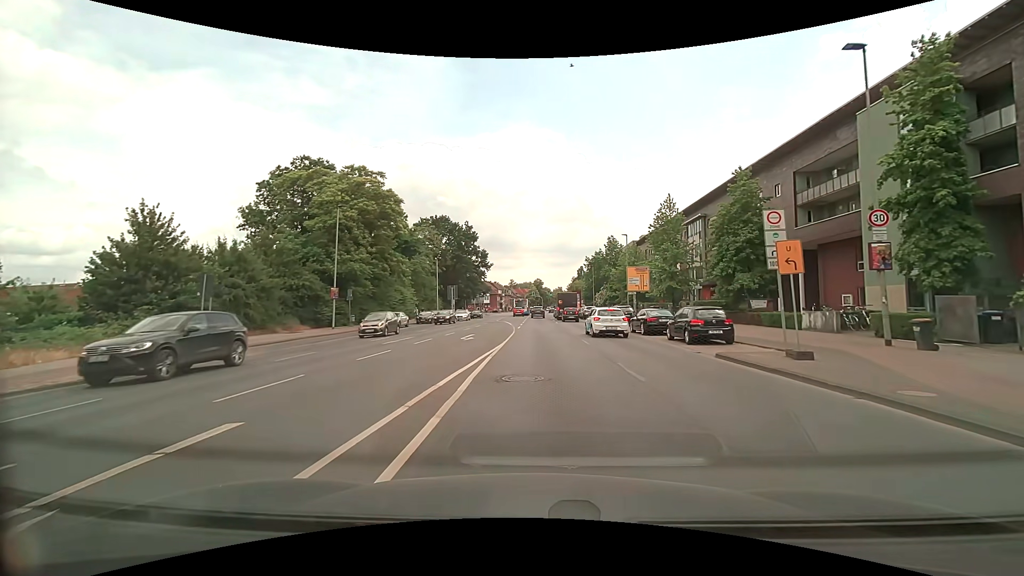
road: secondary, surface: asphalt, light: Day
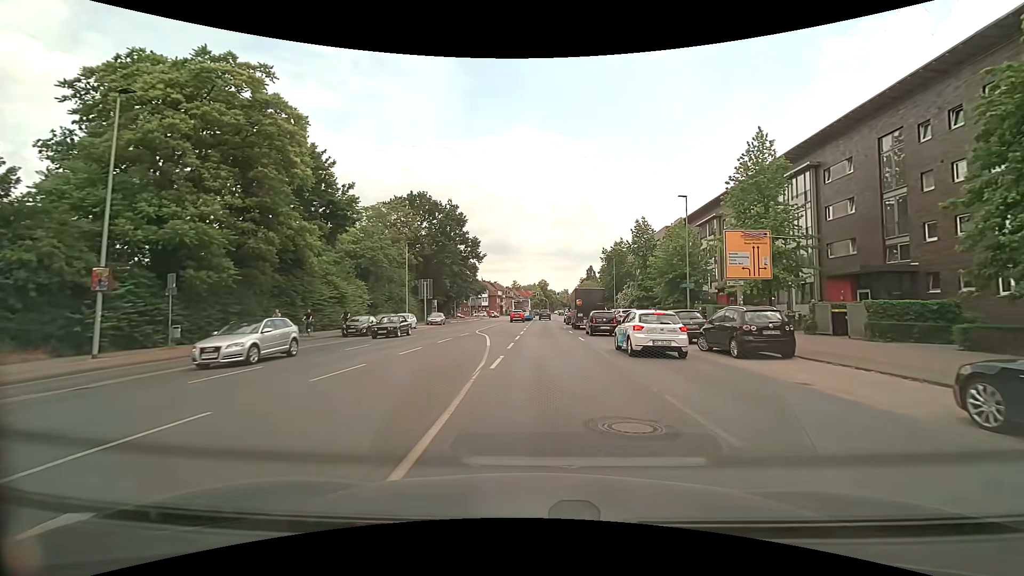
(+0.1, +22.8) m; -1°
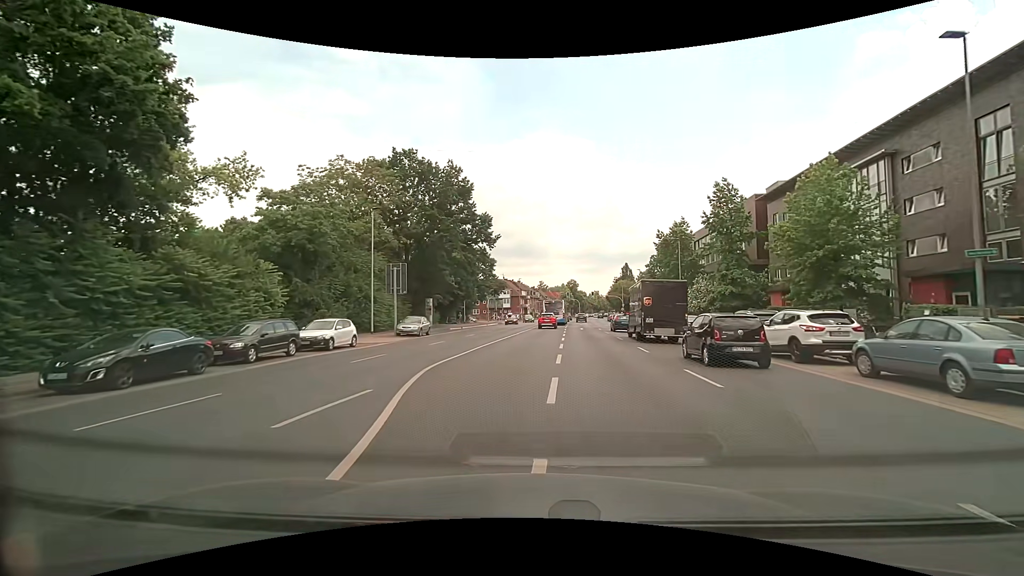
(-0.4, +22.6) m; -3°
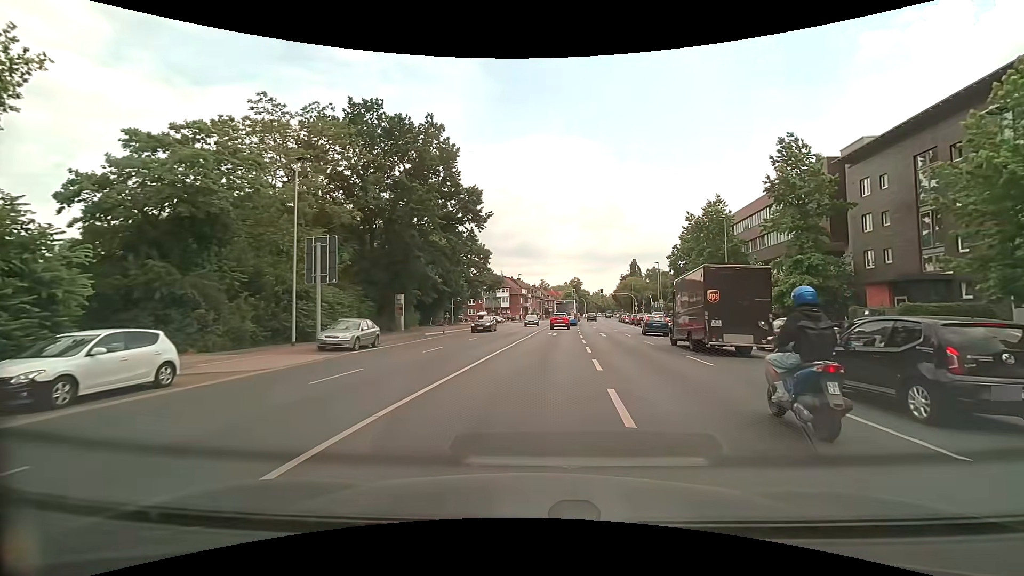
(-0.1, +13.6) m; 0°
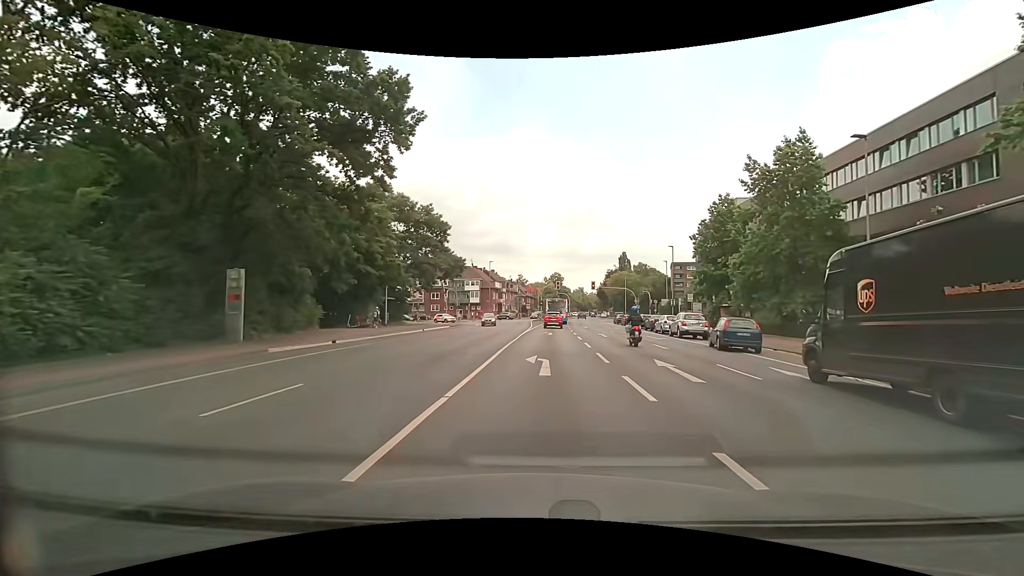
(+0.4, +22.0) m; +2°
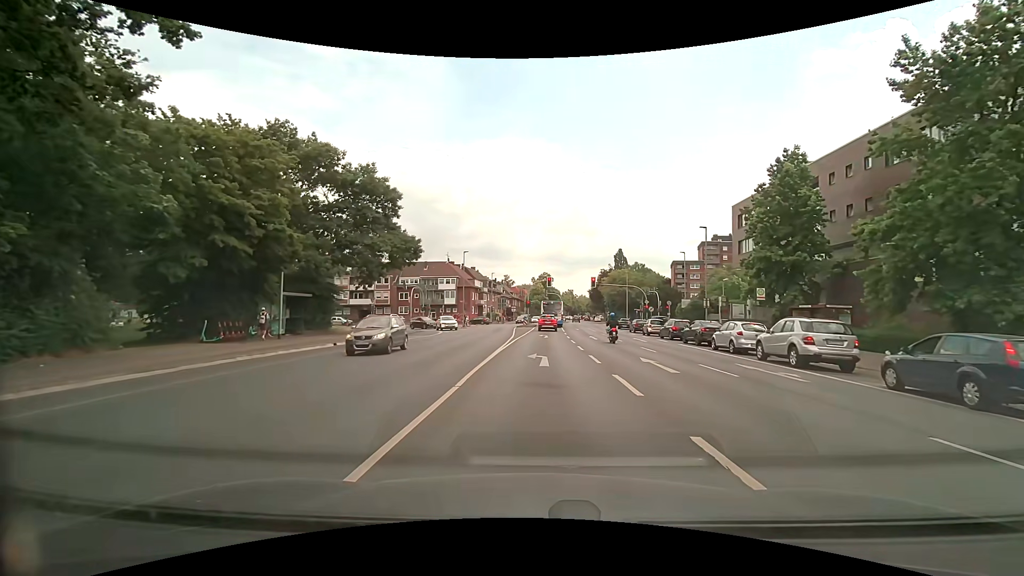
(+0.5, +17.3) m; +3°
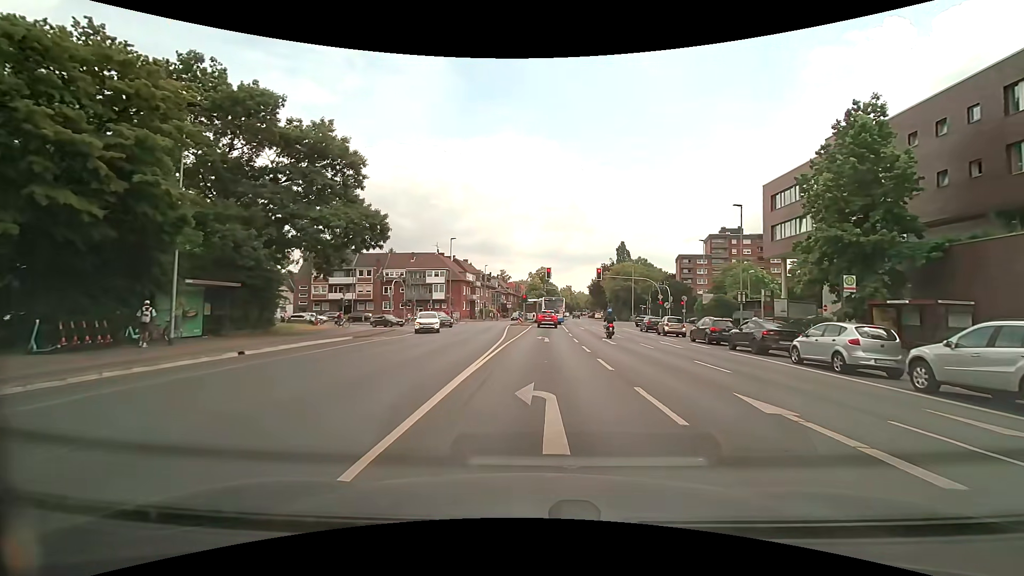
(-0.2, +8.7) m; -1°
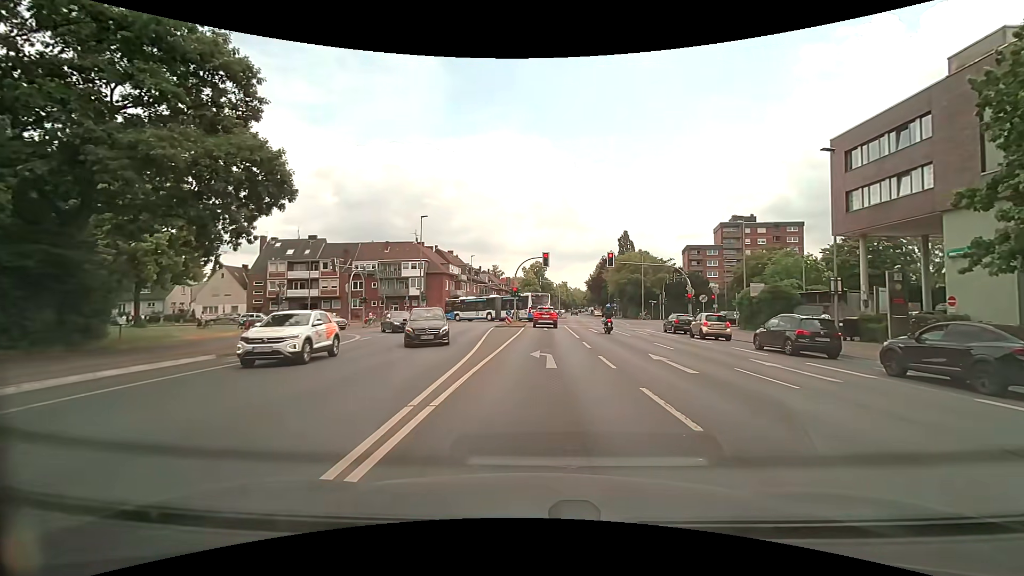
(+0.1, +12.8) m; +1°
(0, +10) (0, +20) (0, +30) (+1, +40) (+1, +50) (-1, +60) (-8, +67) (-18, +69) (-28, +69) (-38, +68) m
